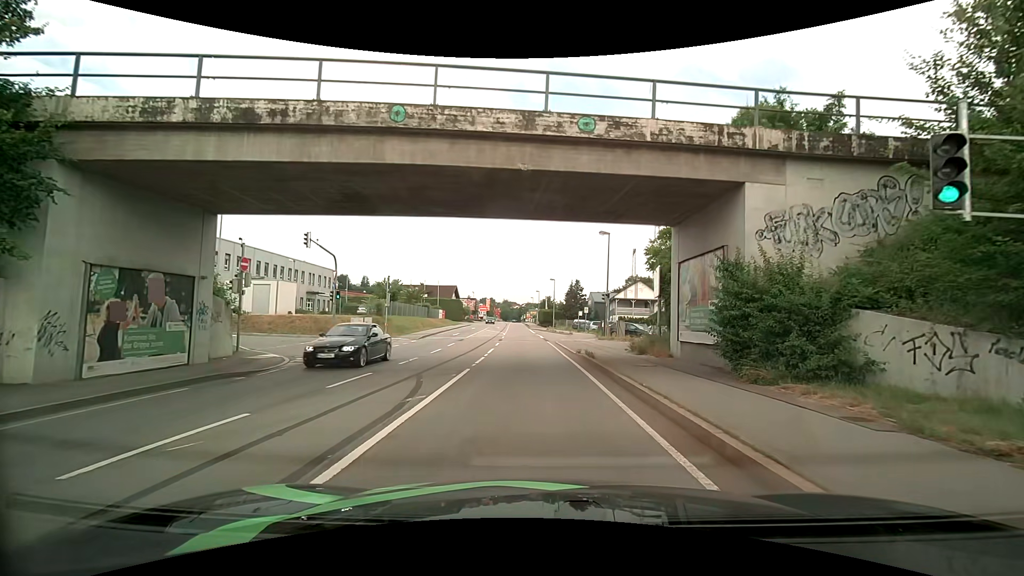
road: primary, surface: asphalt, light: Day
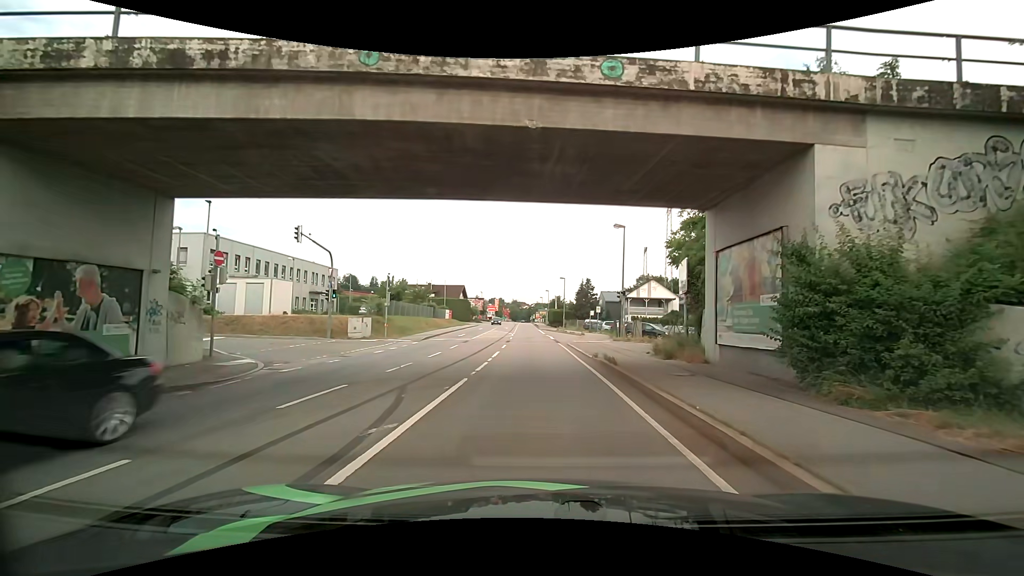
(0.0, +2.6) m; -1°
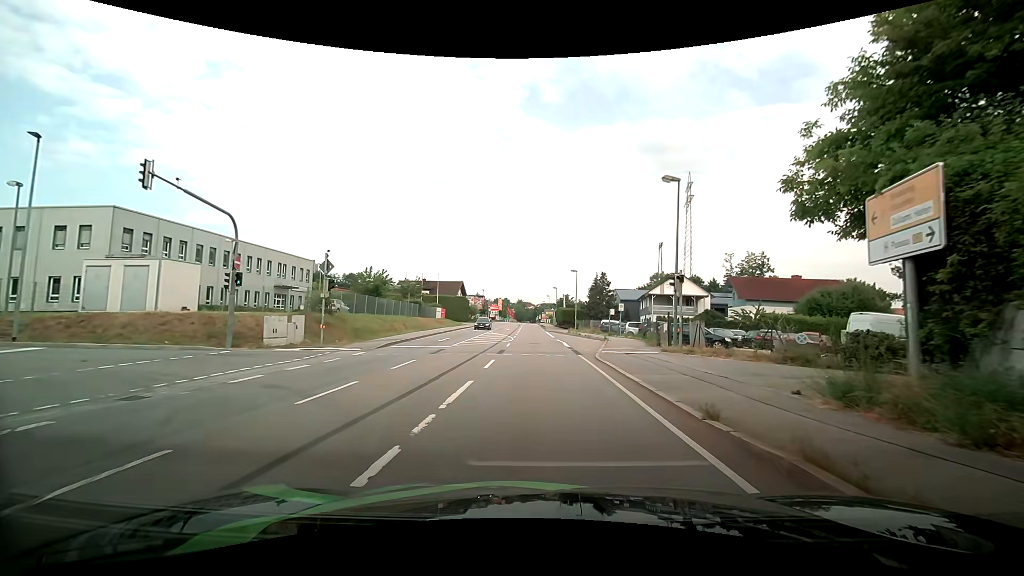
(-0.1, +12.0) m; 0°
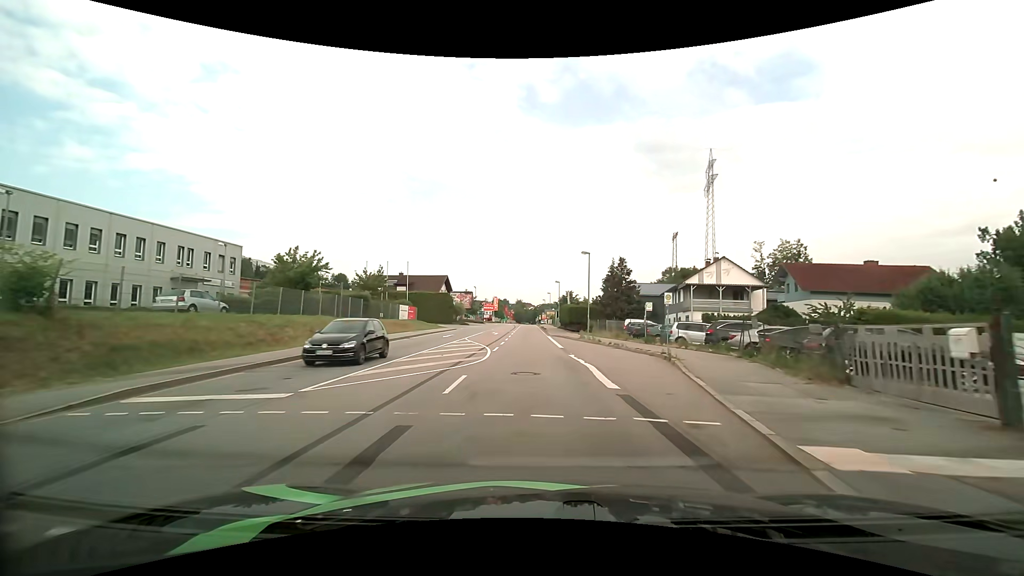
(-0.2, +17.6) m; 0°
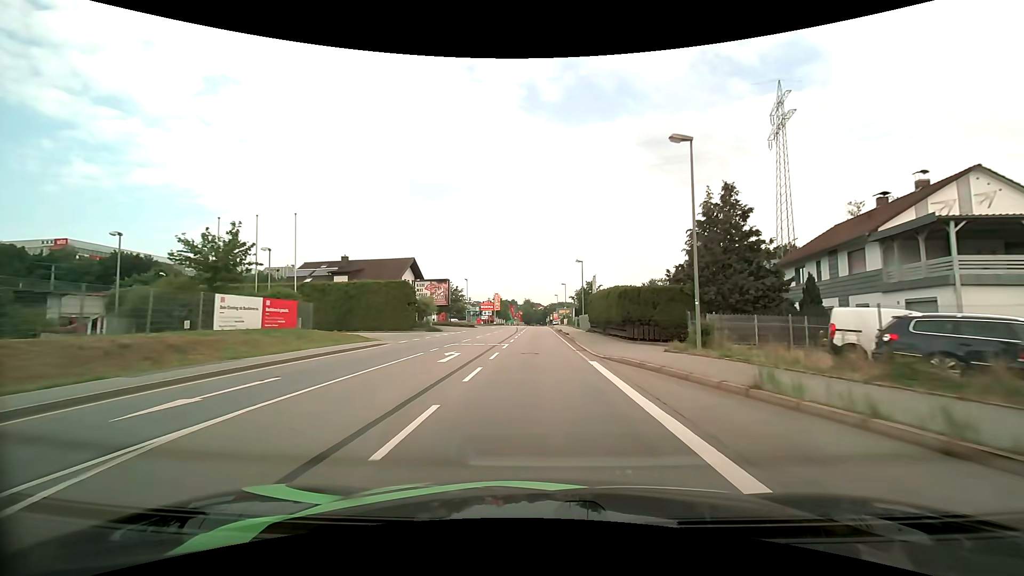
(-0.9, +29.8) m; -2°
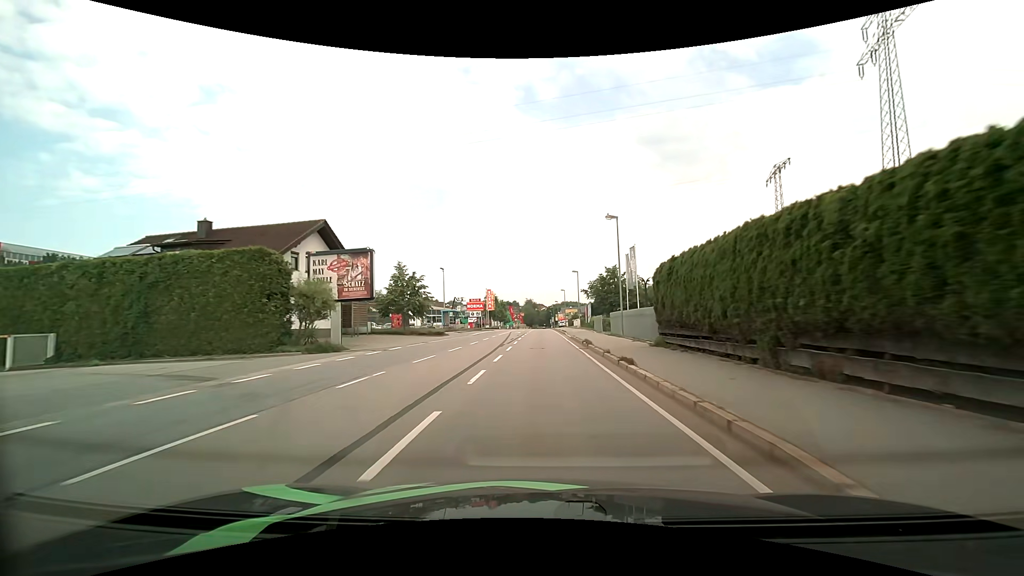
(-0.2, +25.2) m; 0°
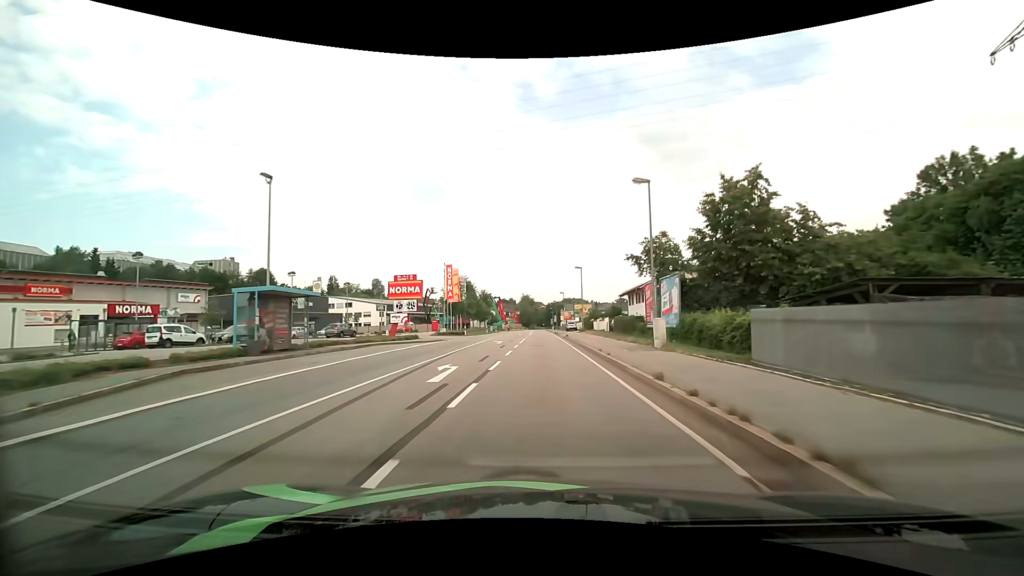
(0.0, +44.7) m; 0°
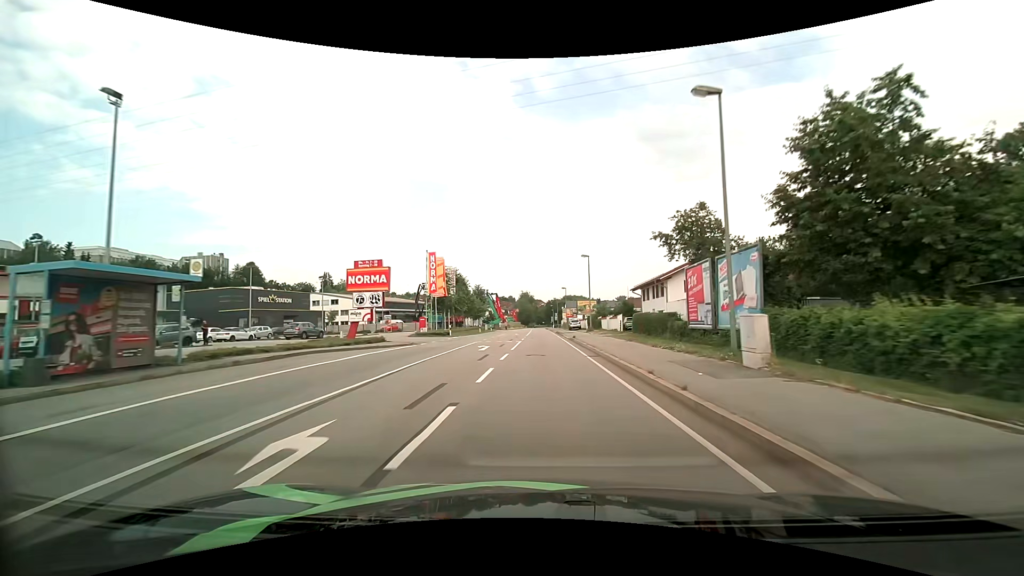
(0.0, +9.2) m; 0°
(0, +10) (0, +20) (0, +30) (0, +40) (0, +50) (0, +60) (0, +70) (0, +80) (0, +90) (0, +100) m
